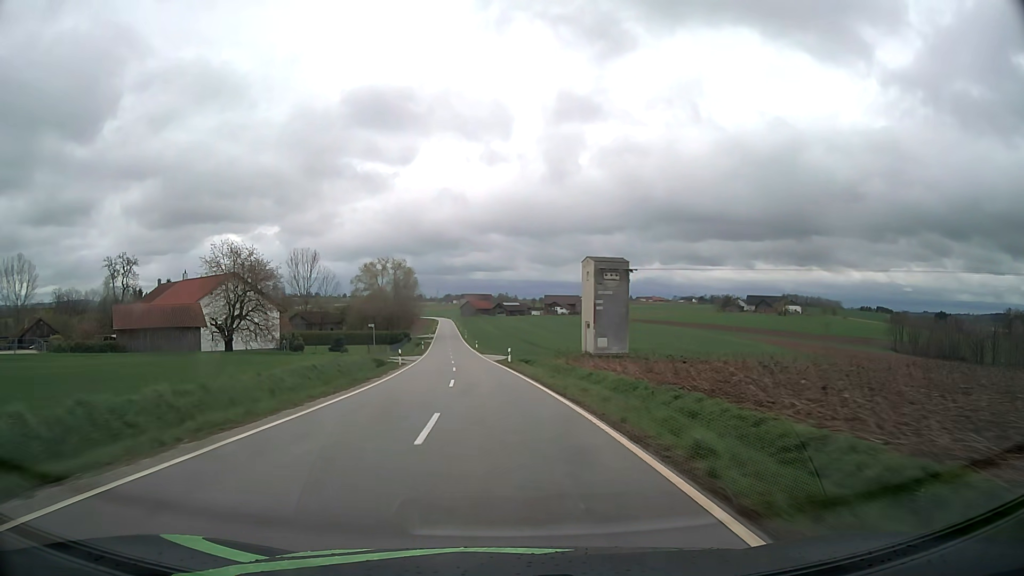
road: tertiary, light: Day
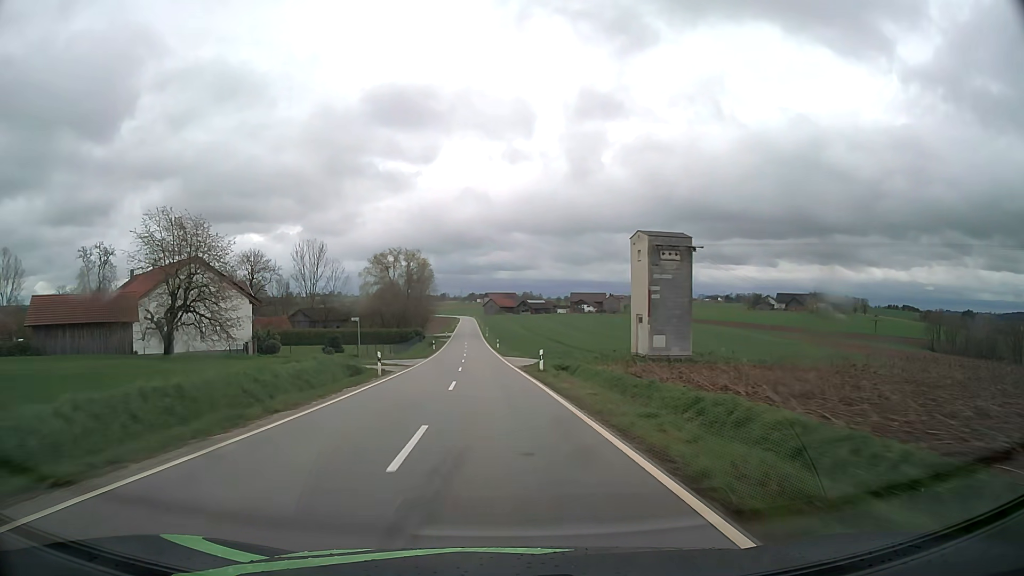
(-0.2, +14.0) m; -2°
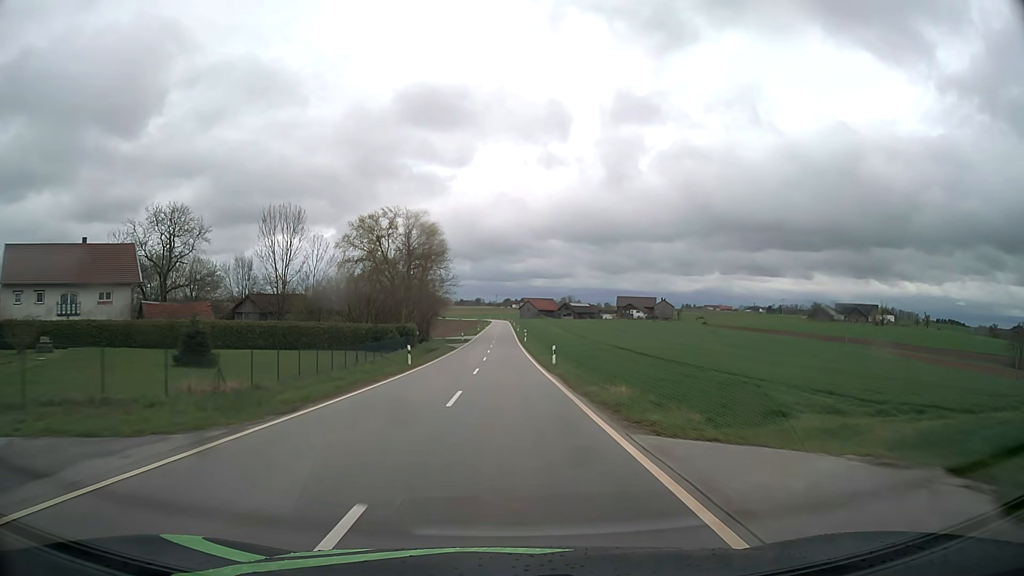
(-1.6, +42.1) m; -3°
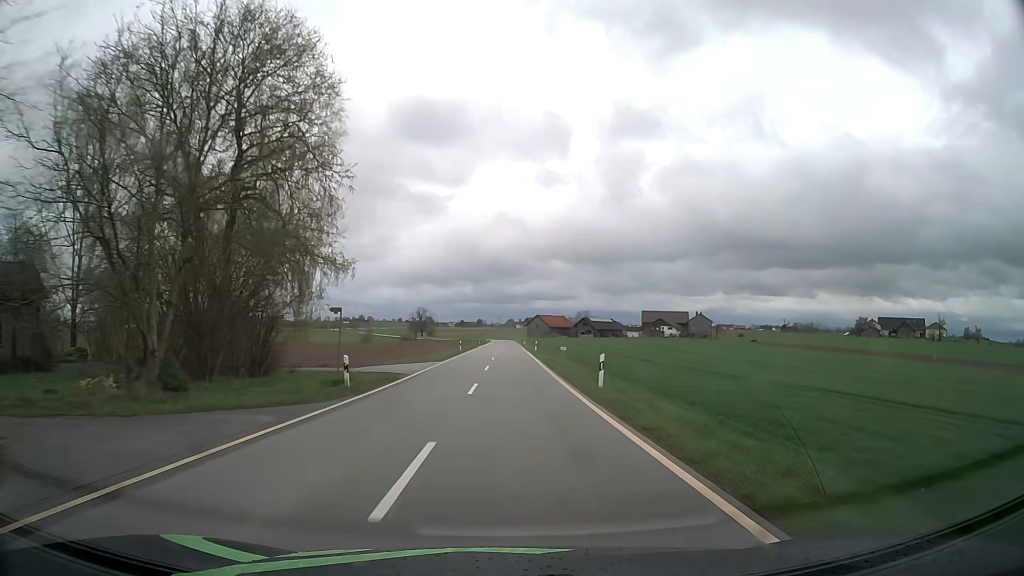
(-0.3, +57.5) m; 0°
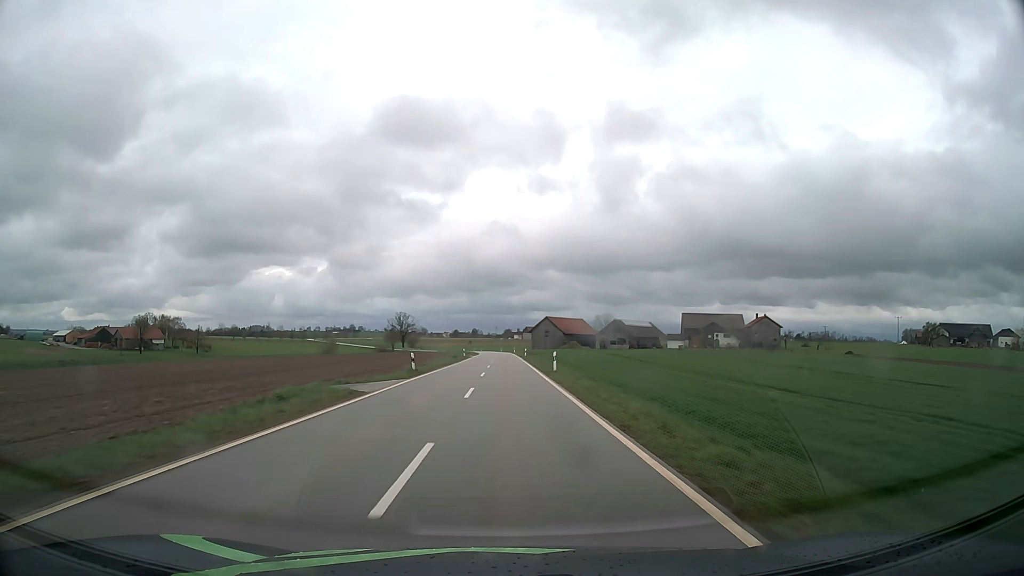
(+0.4, +73.0) m; 0°
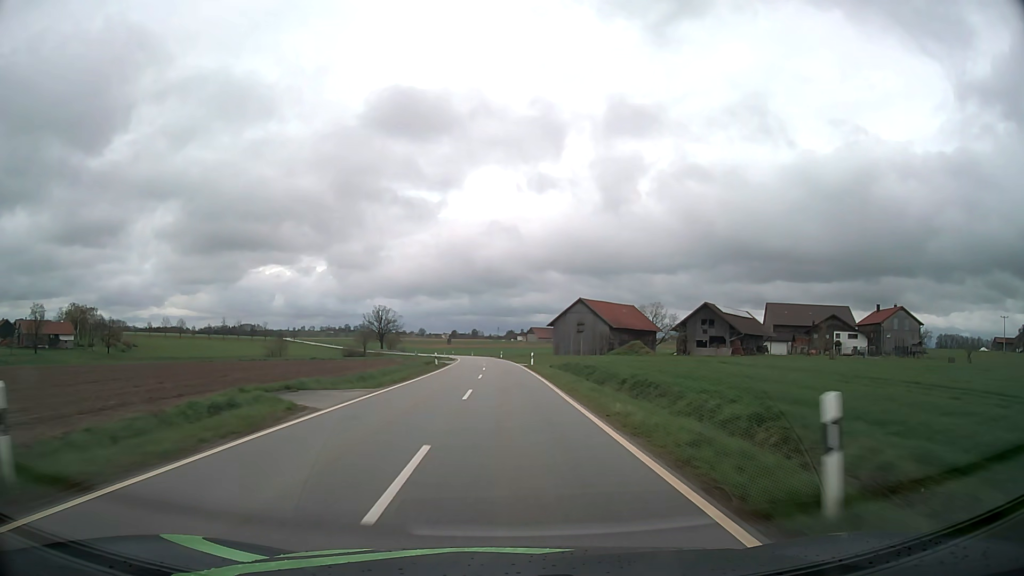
(-0.1, +73.4) m; 0°
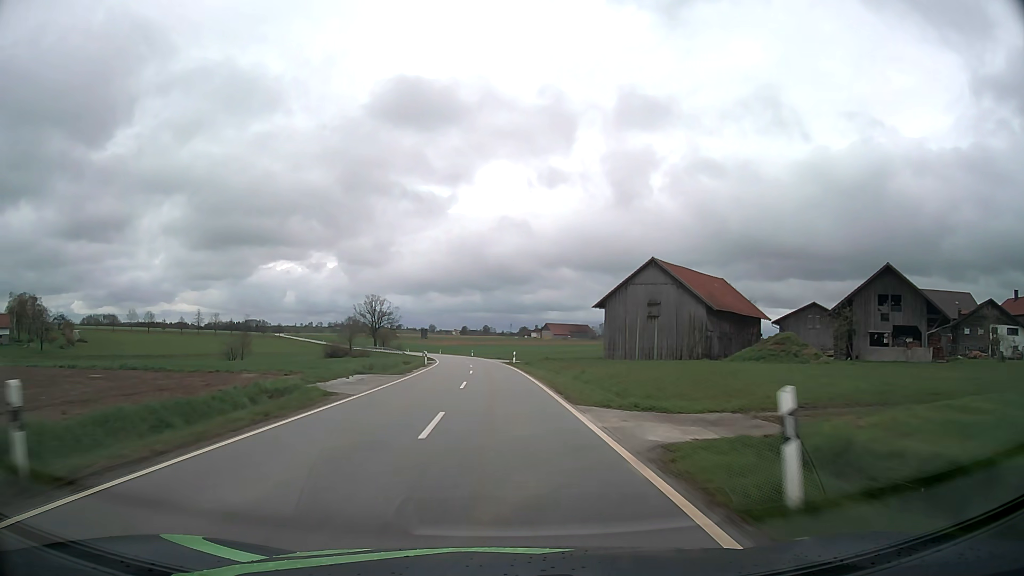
(-0.1, +44.2) m; -1°
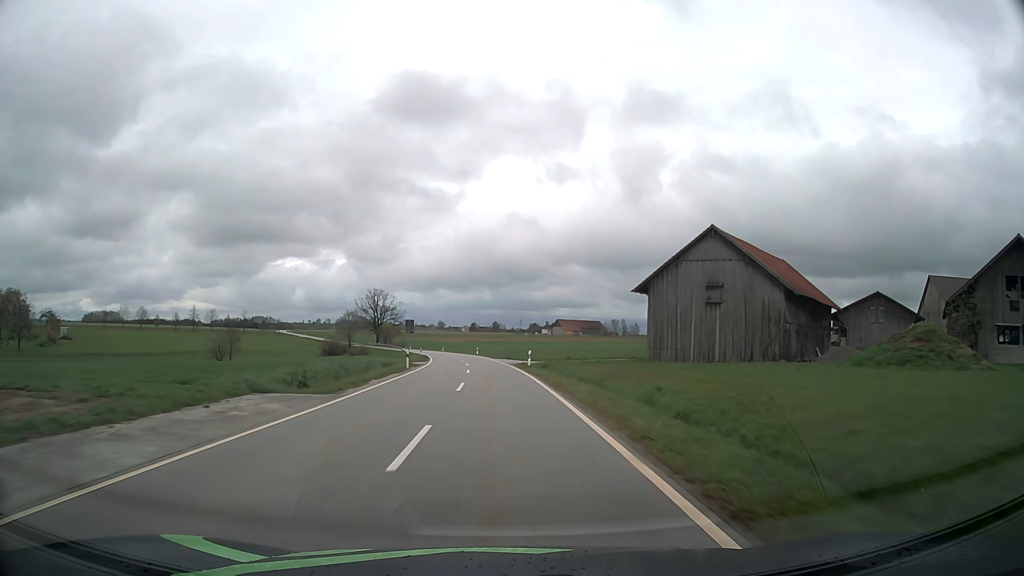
(-0.1, +14.8) m; -1°
(0, +10) (0, +20) (-1, +30) (-1, +40) (-2, +50) (-3, +60) (-4, +70) (-5, +80) (-6, +90) (-8, +100) m
